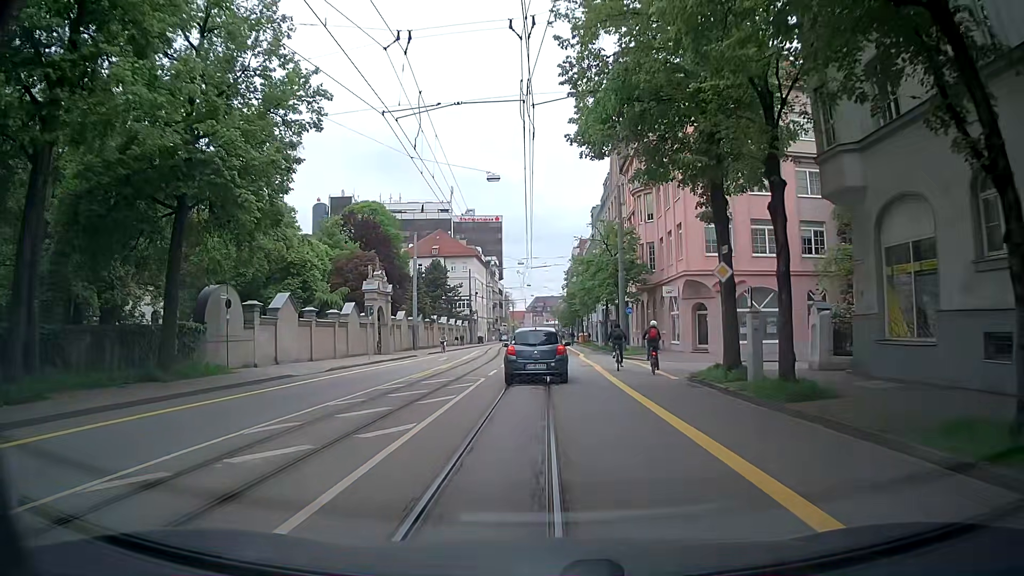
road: tertiary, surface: asphalt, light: Day
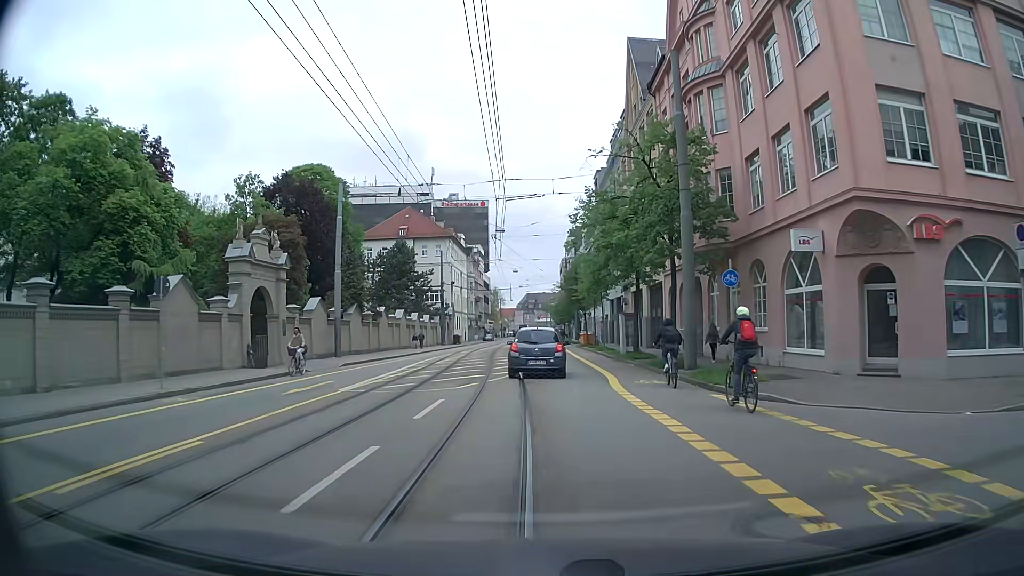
(+0.8, +22.8) m; +3°
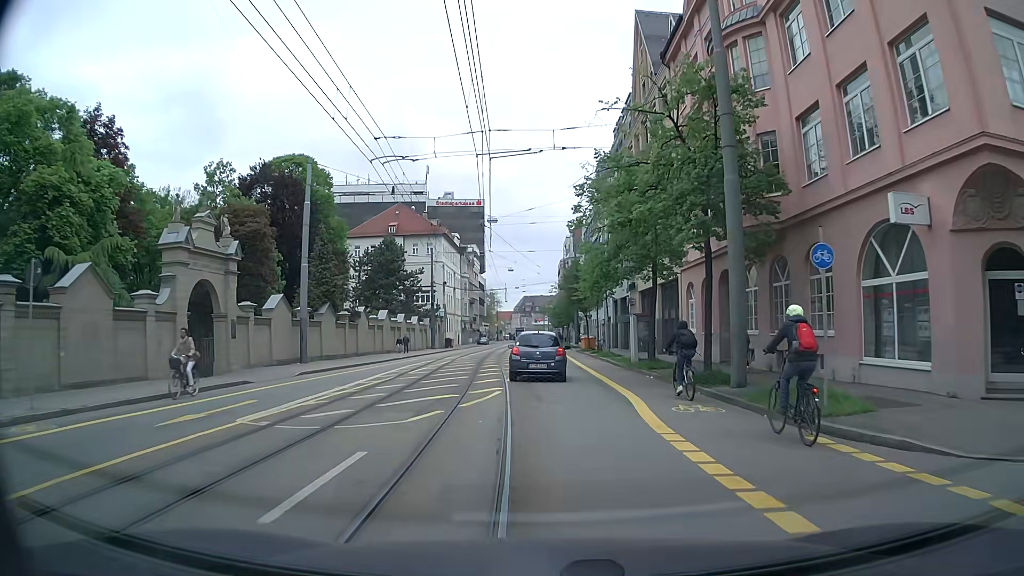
(0.0, +5.9) m; 0°
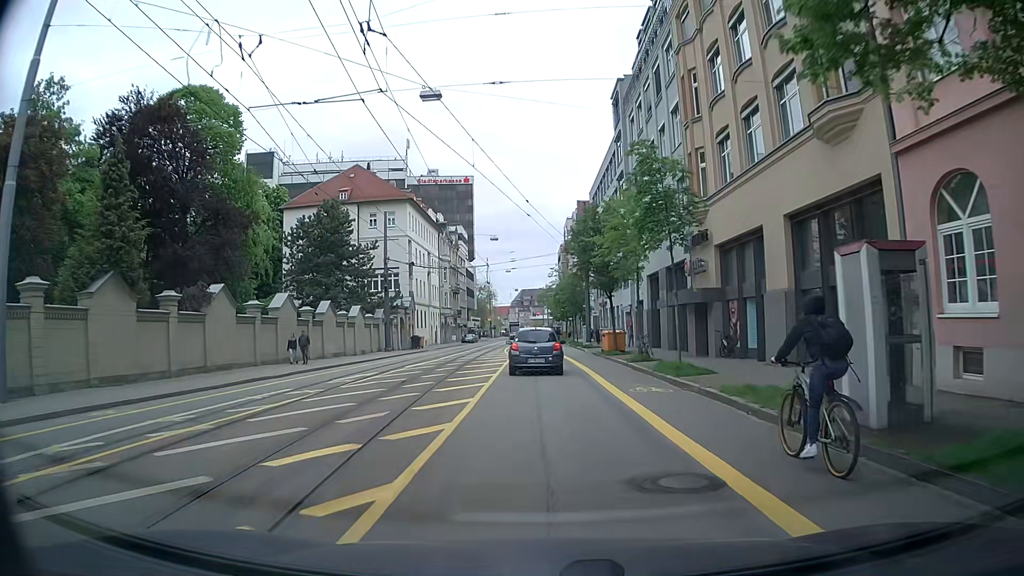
(+0.1, +23.8) m; 0°
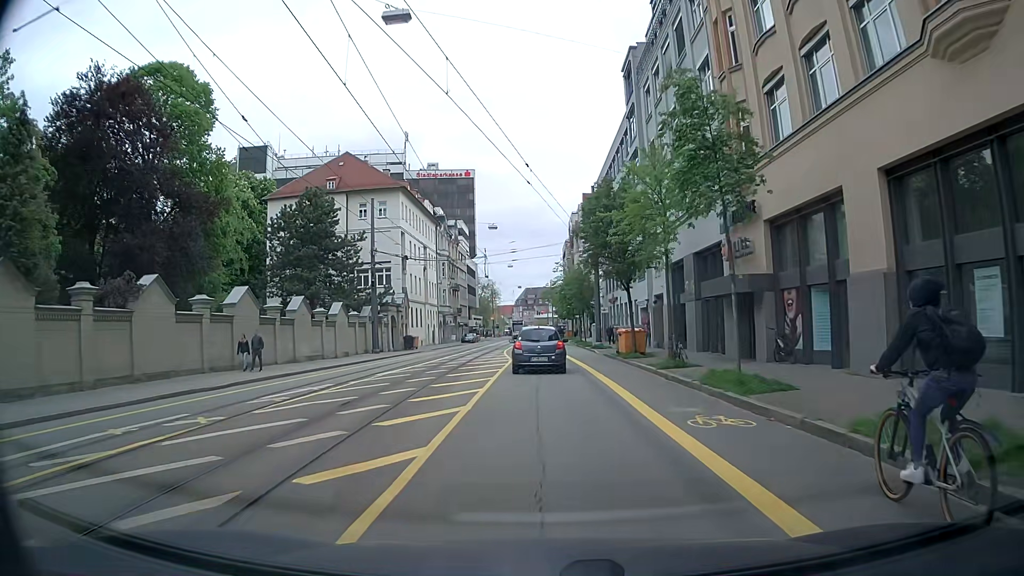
(0.0, +6.0) m; -1°
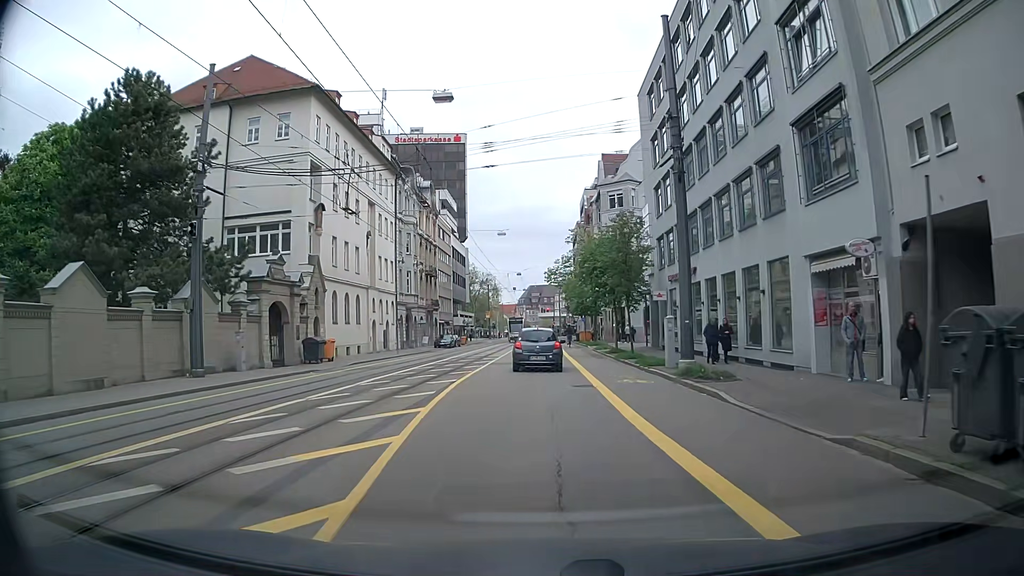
(-0.2, +29.8) m; 0°
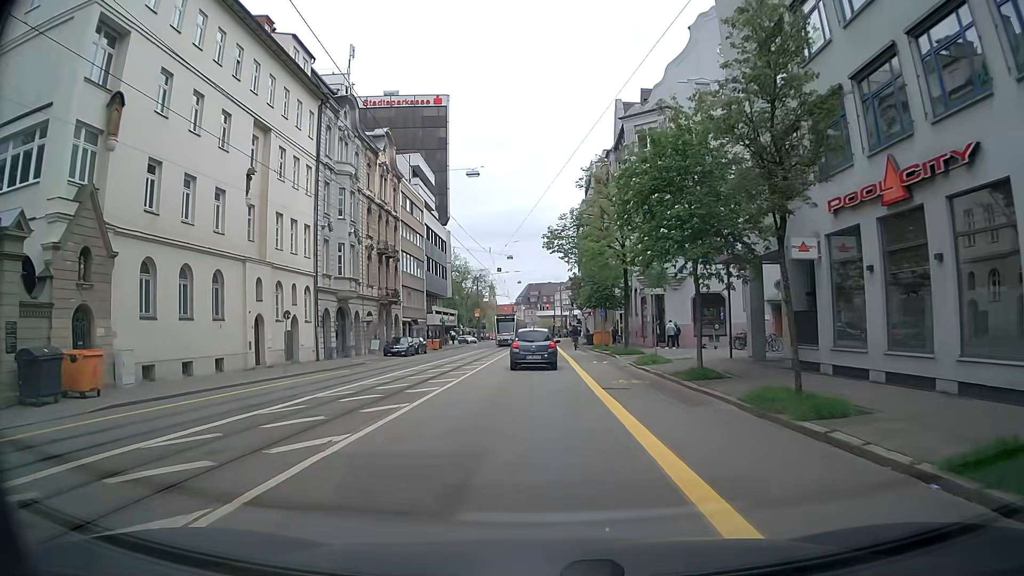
(+0.1, +22.6) m; 0°
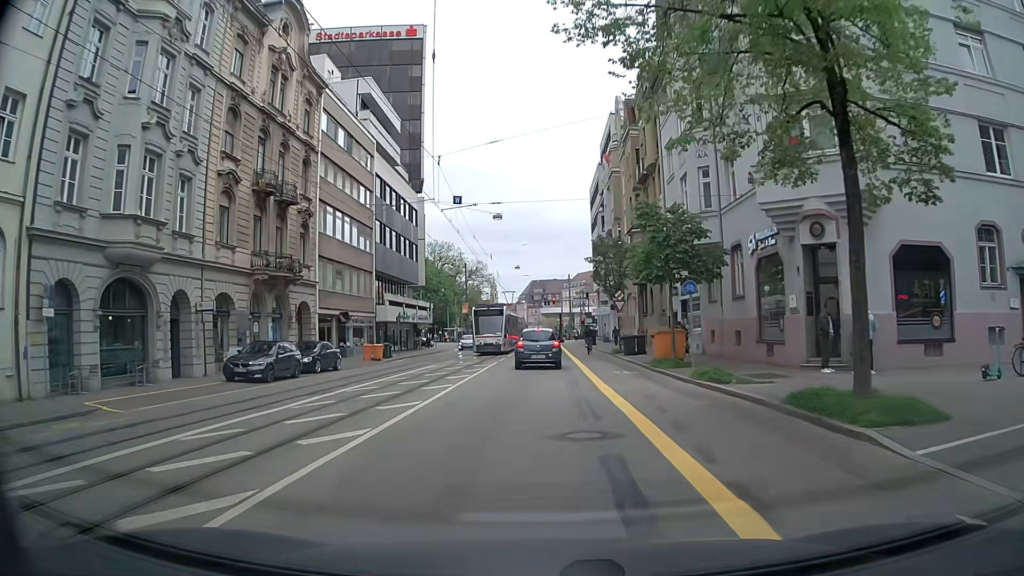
(+0.1, +26.4) m; 0°
